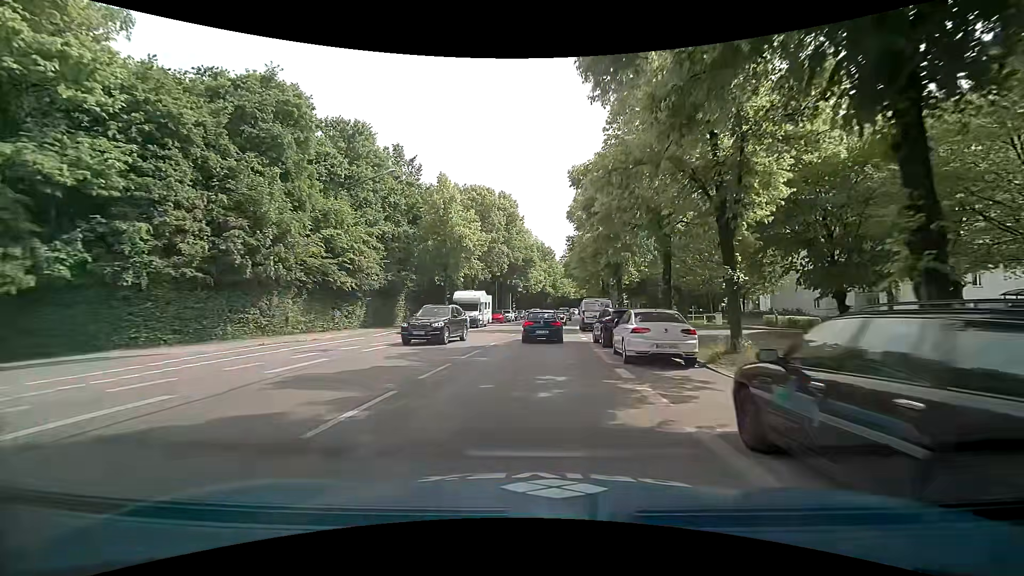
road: secondary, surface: asphalt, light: Day
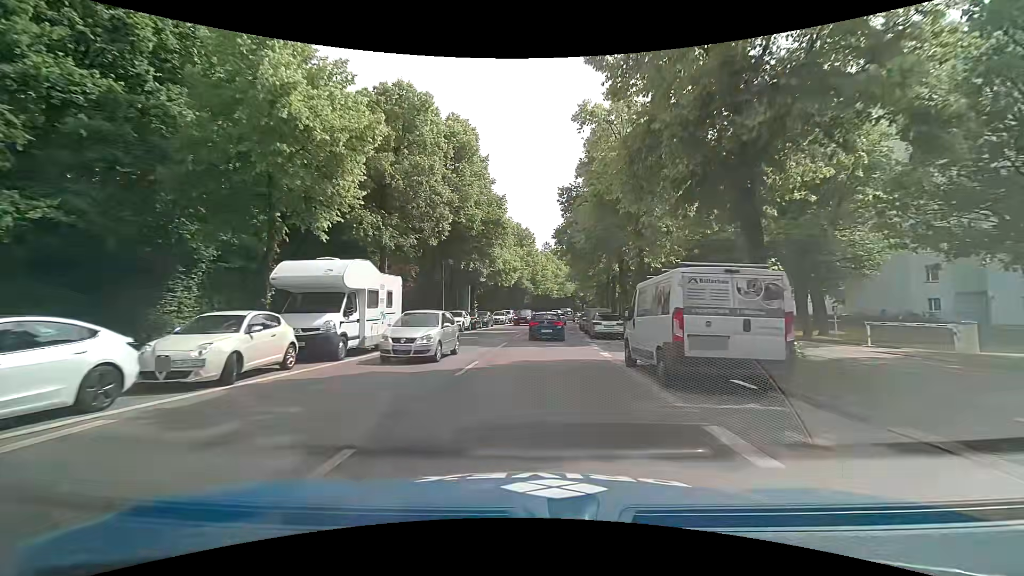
(+0.5, +25.8) m; +3°
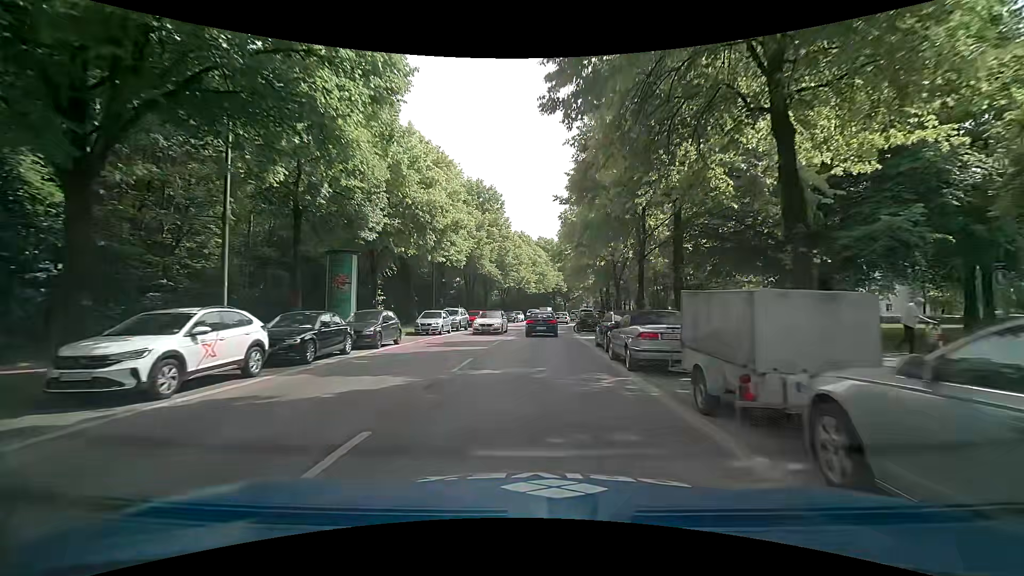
(+0.7, +26.4) m; +3°
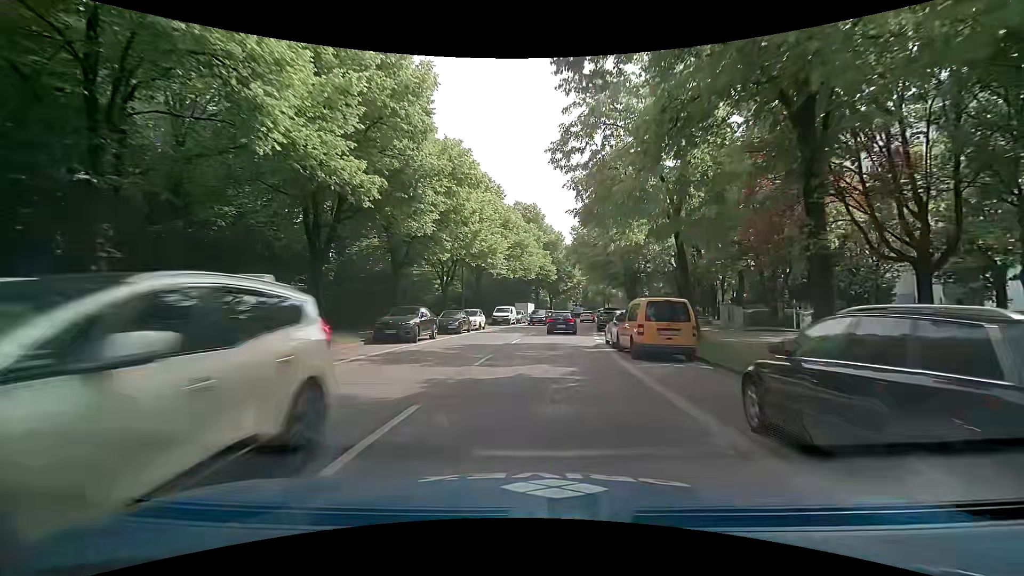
(+0.5, +33.9) m; +1°
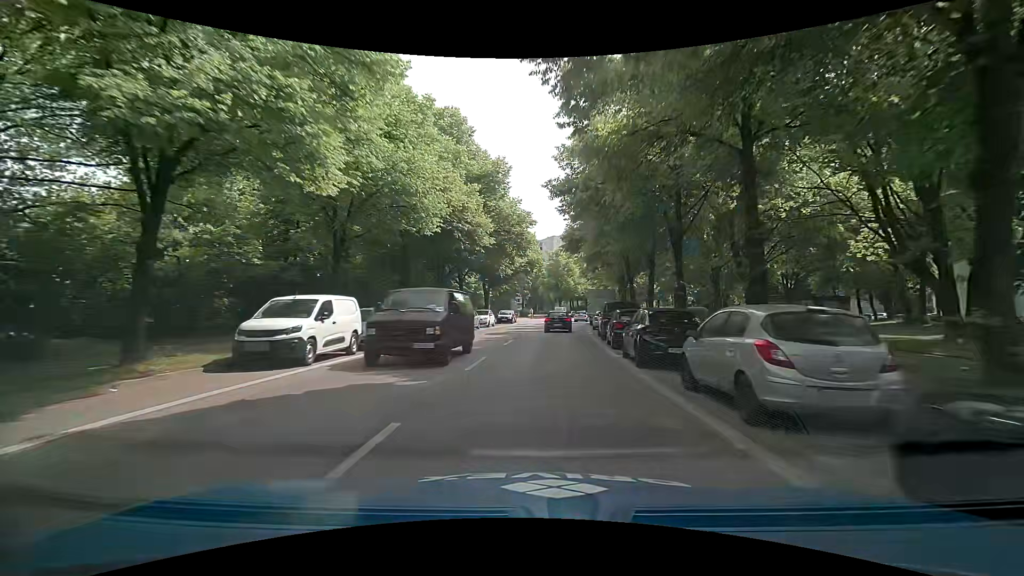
(+2.1, +35.0) m; +8°
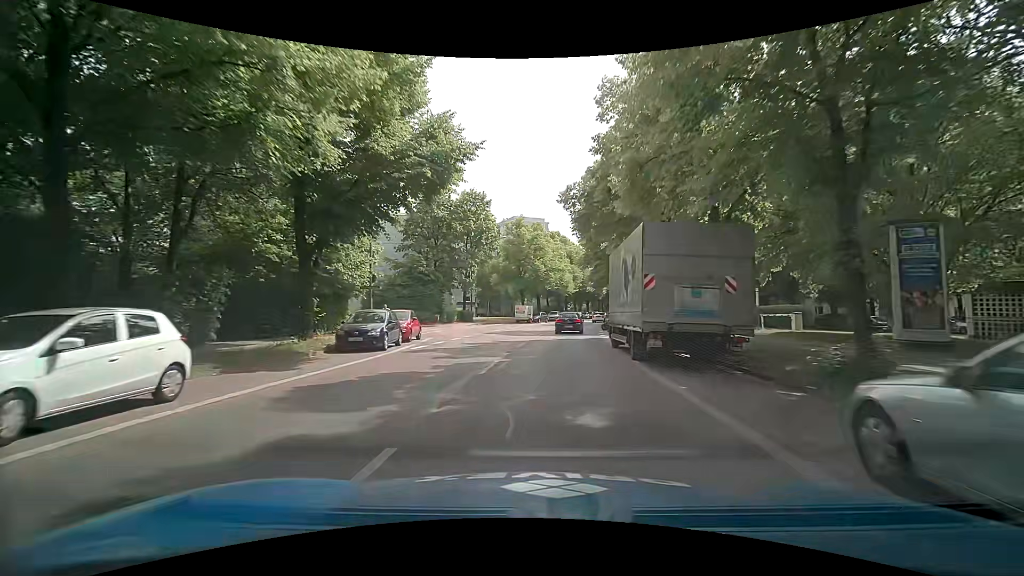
(+0.9, +36.3) m; +4°
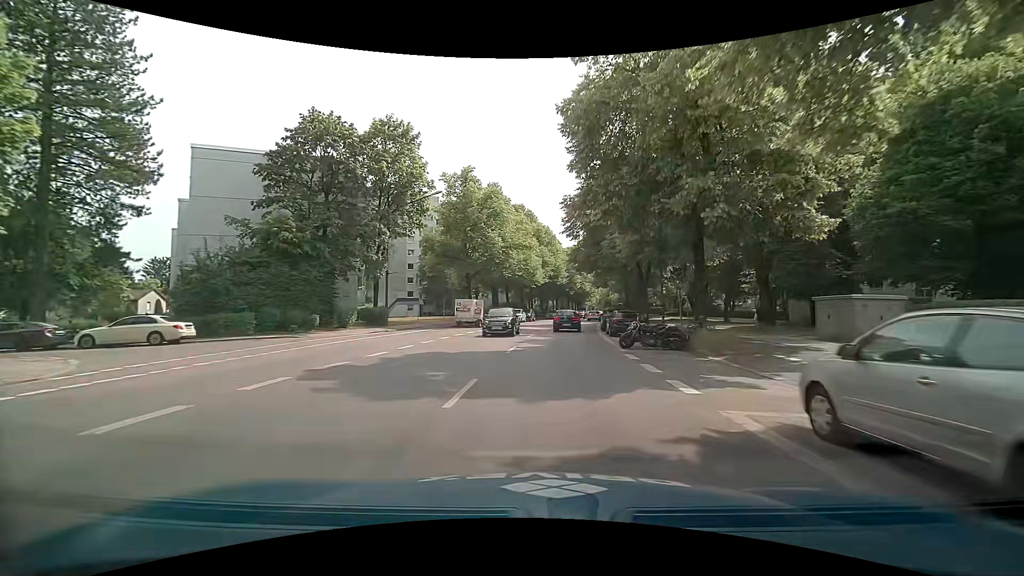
(+0.5, +21.9) m; +4°
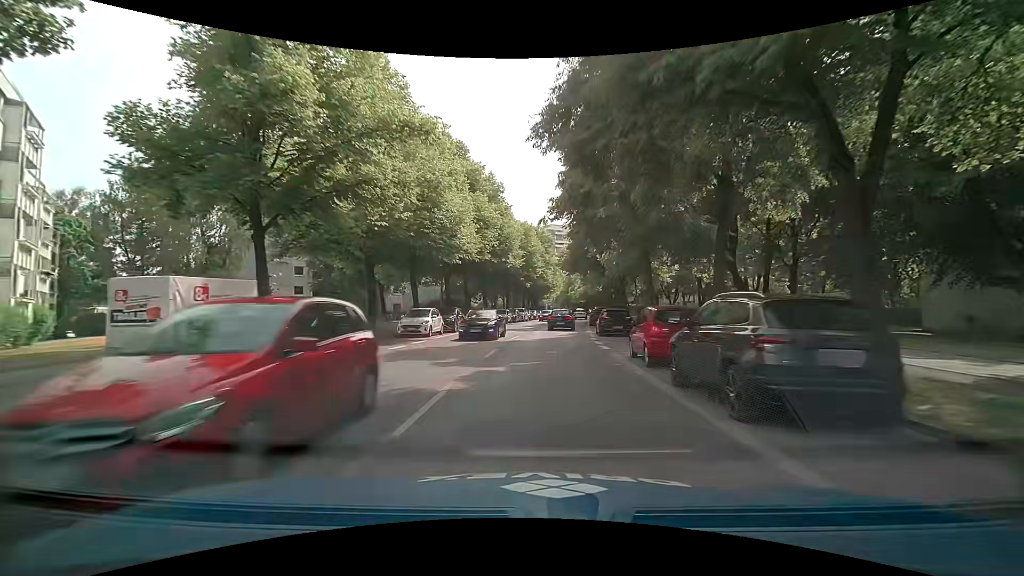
(+1.2, +28.2) m; +4°
(0, +10) (+1, +20) (+2, +30) (+3, +40) (+4, +50) (+5, +60) (+7, +70) (+8, +80) (+9, +89) (+10, +99) m
